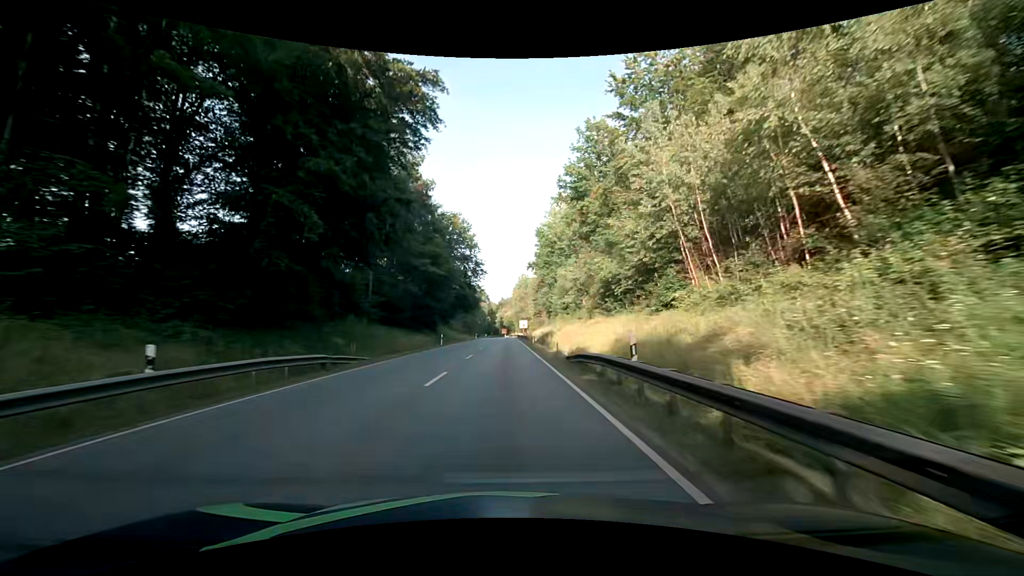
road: primary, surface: asphalt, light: Day
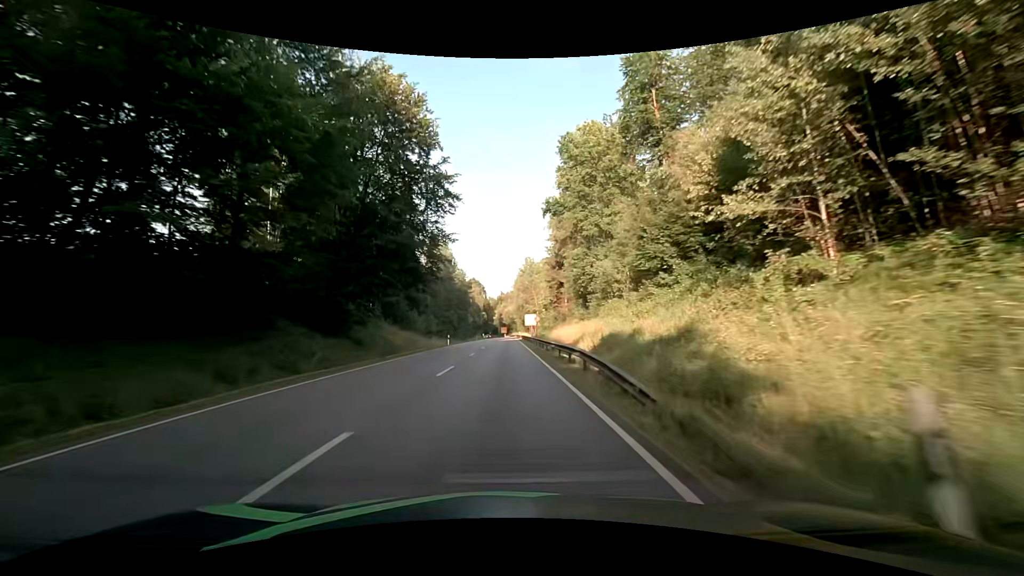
(+0.4, +45.4) m; 0°
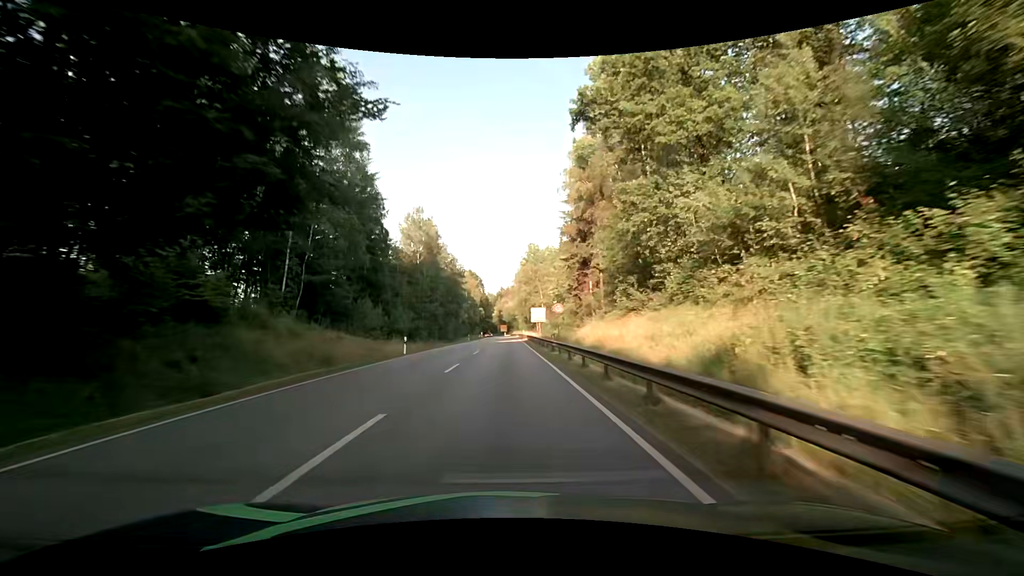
(+0.1, +22.9) m; +1°
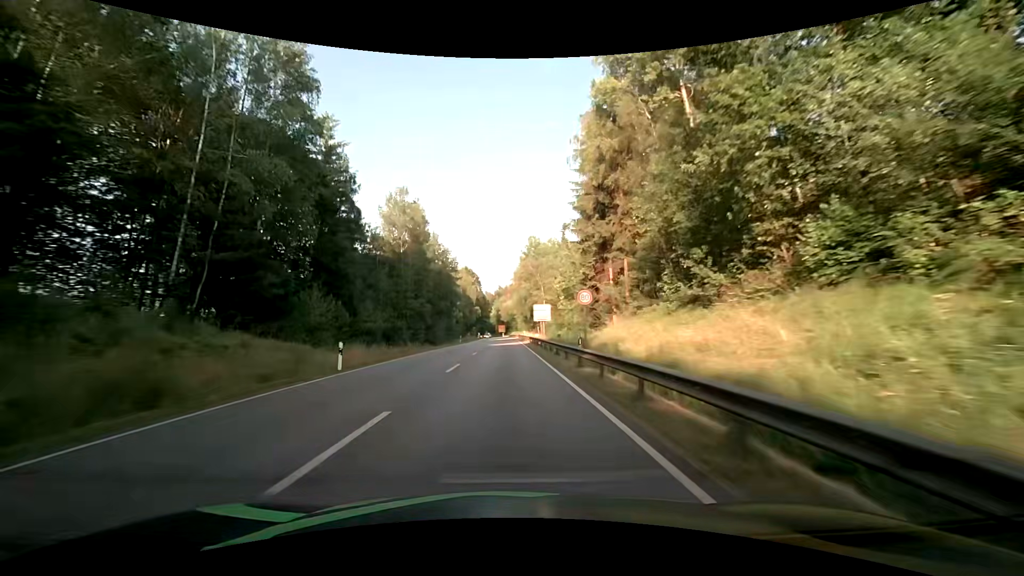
(-0.1, +11.5) m; 0°
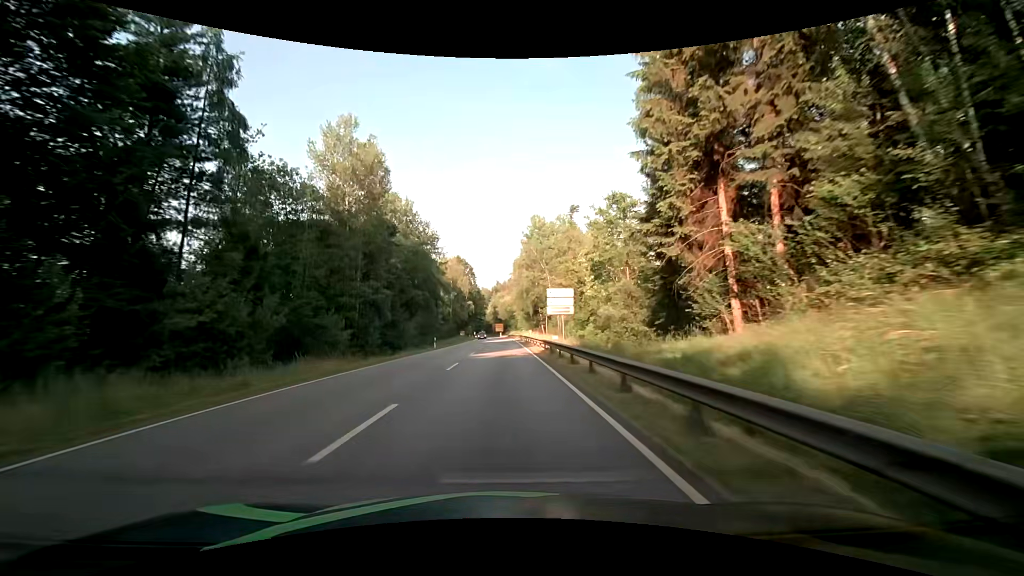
(-0.1, +23.2) m; 0°
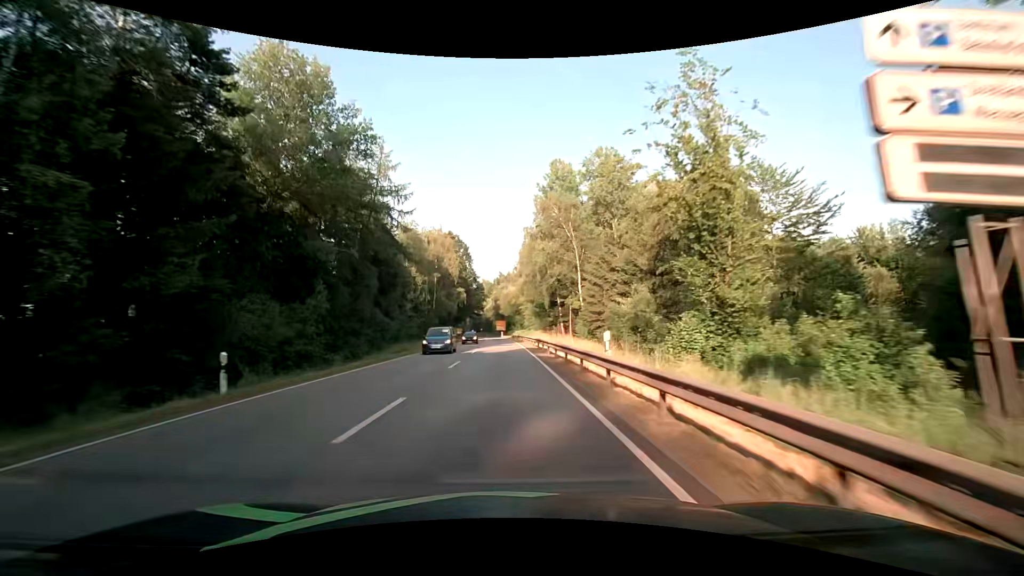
(-0.3, +35.1) m; -1°
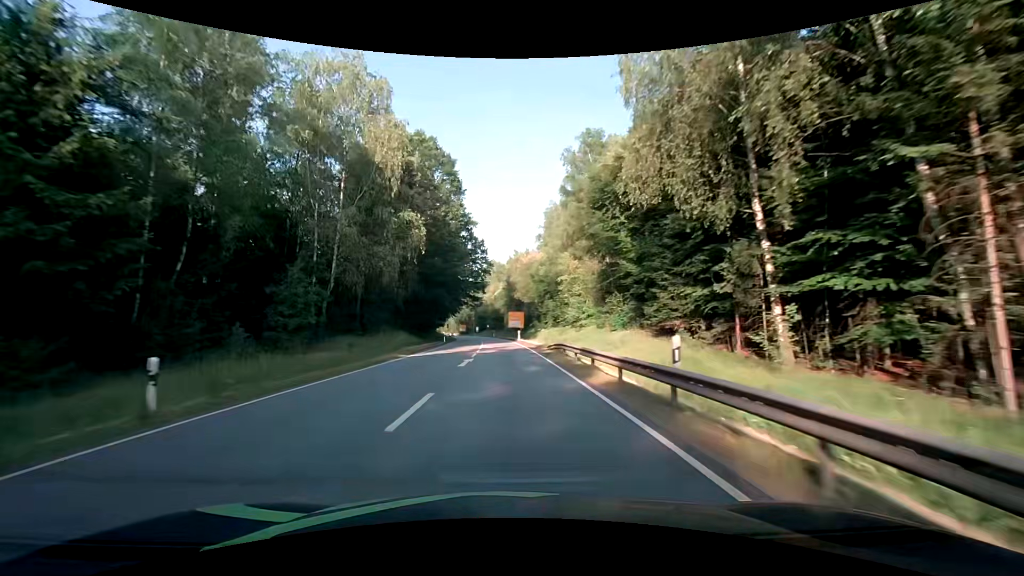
(-0.2, +59.4) m; -2°
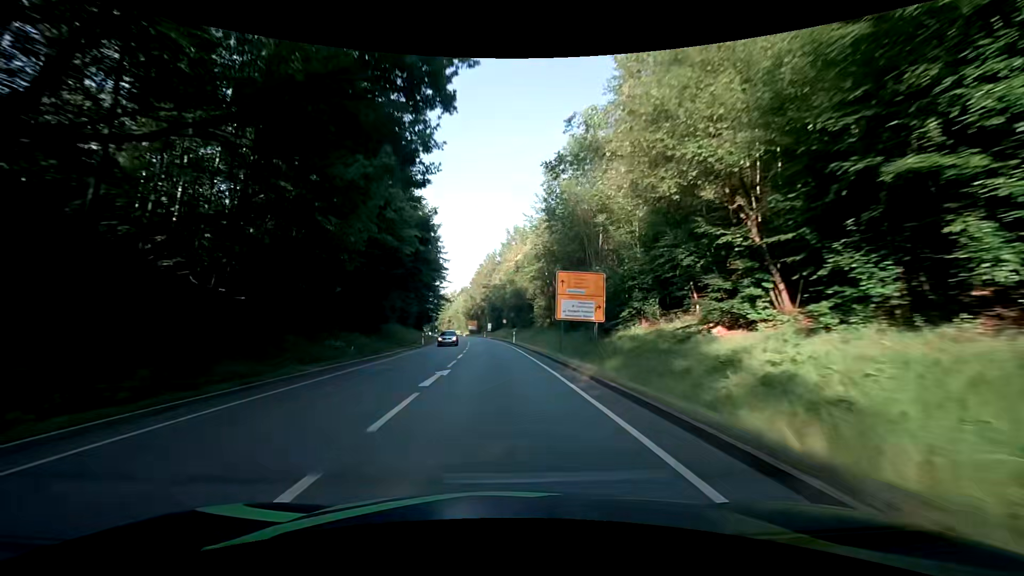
(-0.3, +60.6) m; -2°
(0, +10) (0, +20) (-1, +30) (-1, +40) (-2, +50) (-2, +60) (-3, +70) (-4, +80) (-5, +90) (-7, +100) m
